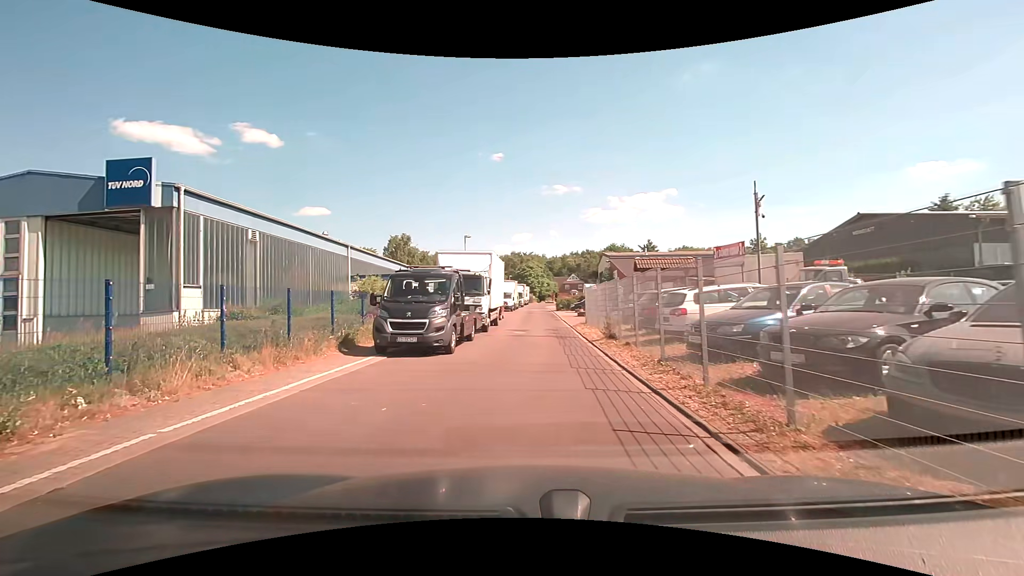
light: Day
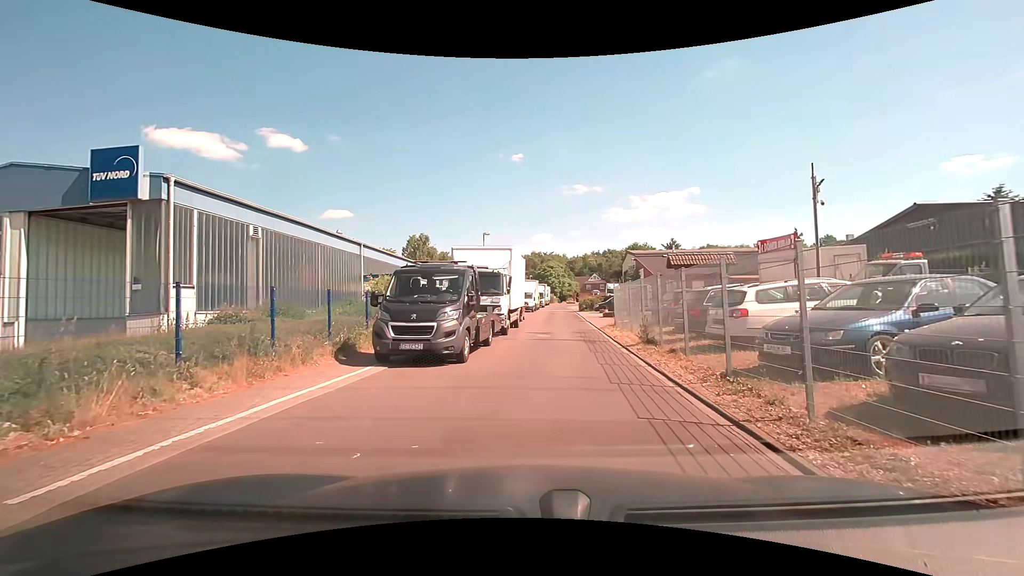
(-0.1, +2.0) m; -3°
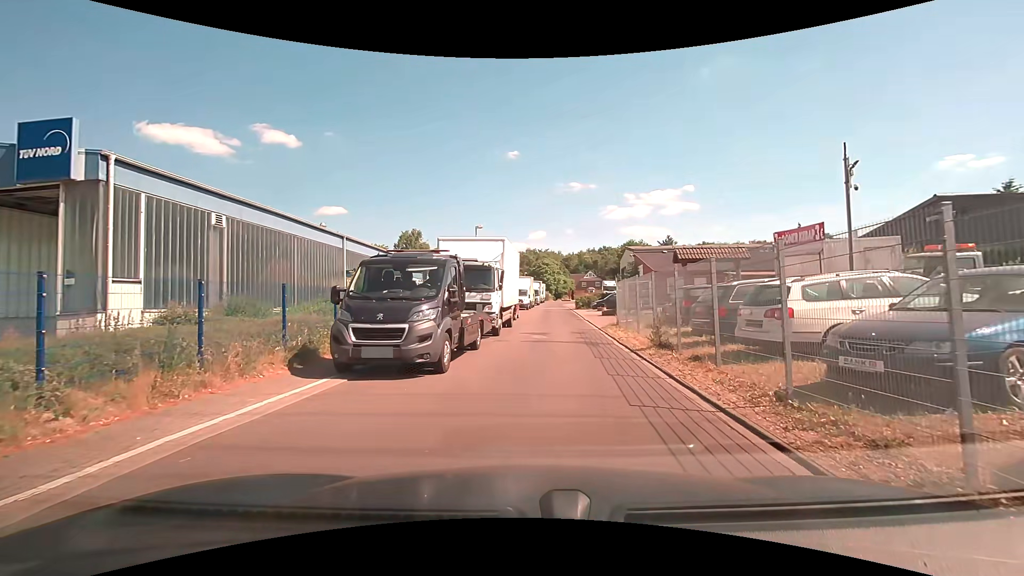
(0.0, +2.0) m; 0°
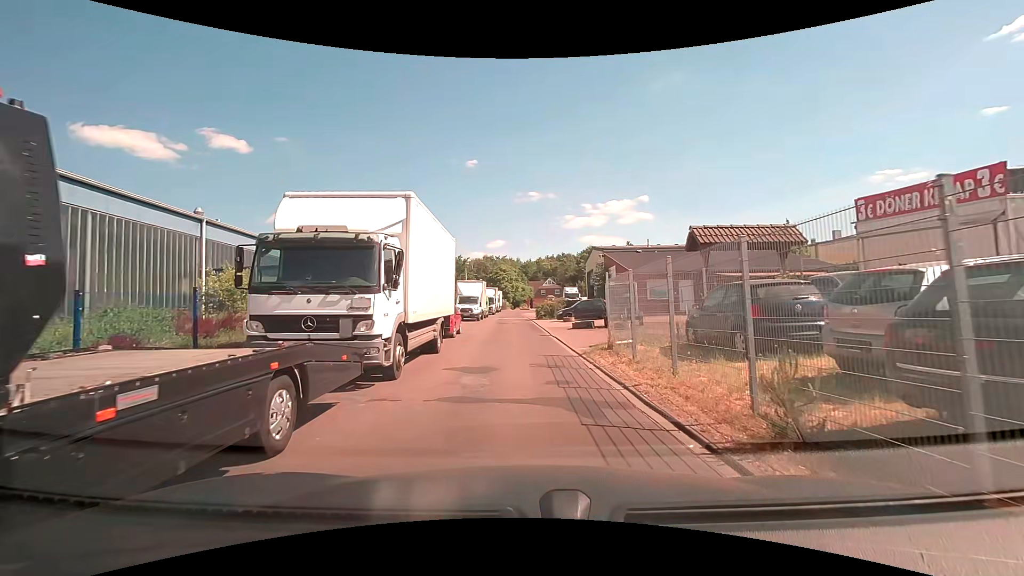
(+0.6, +8.5) m; +5°
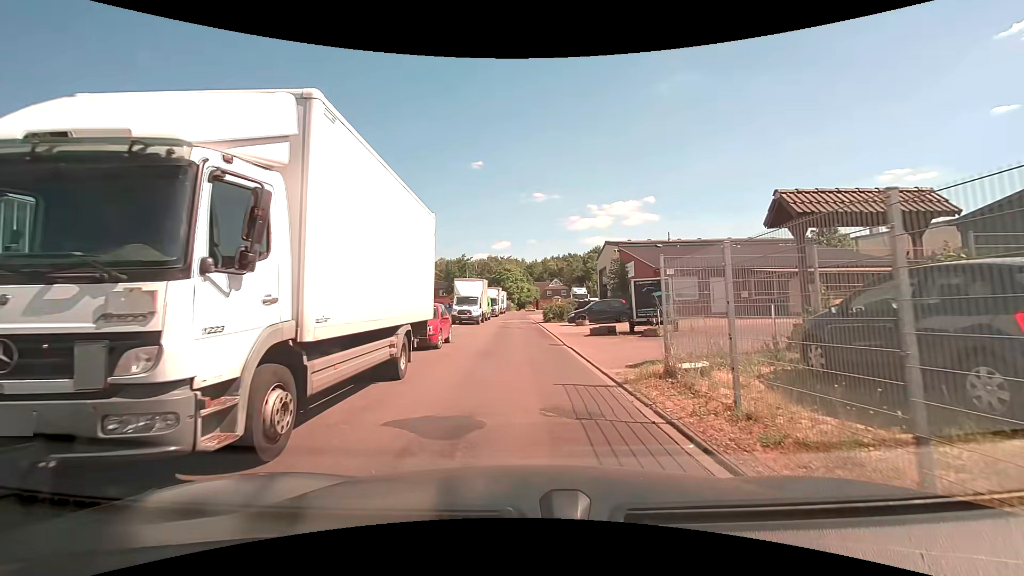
(0.0, +4.8) m; -1°
